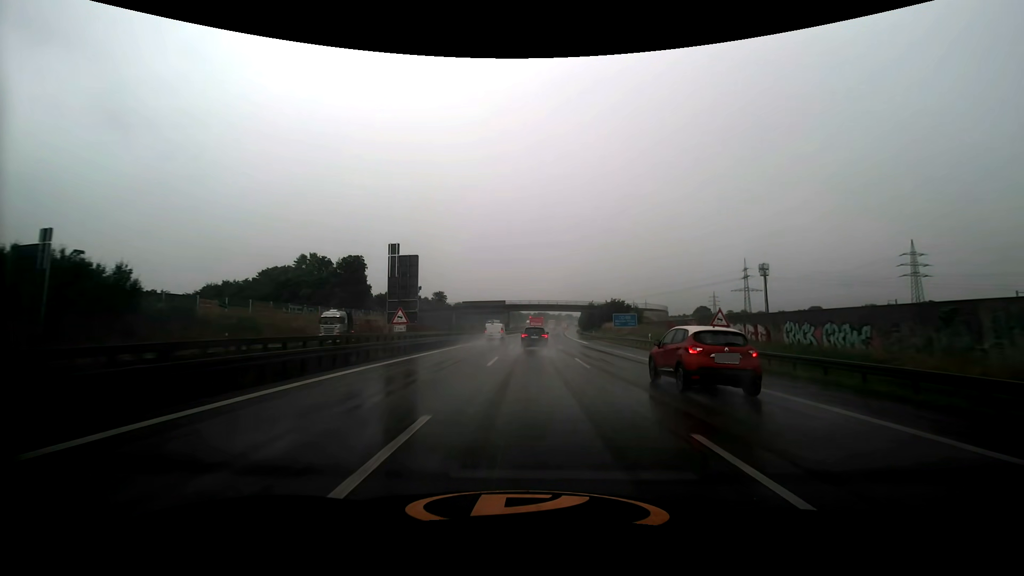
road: motorway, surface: asphalt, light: Day
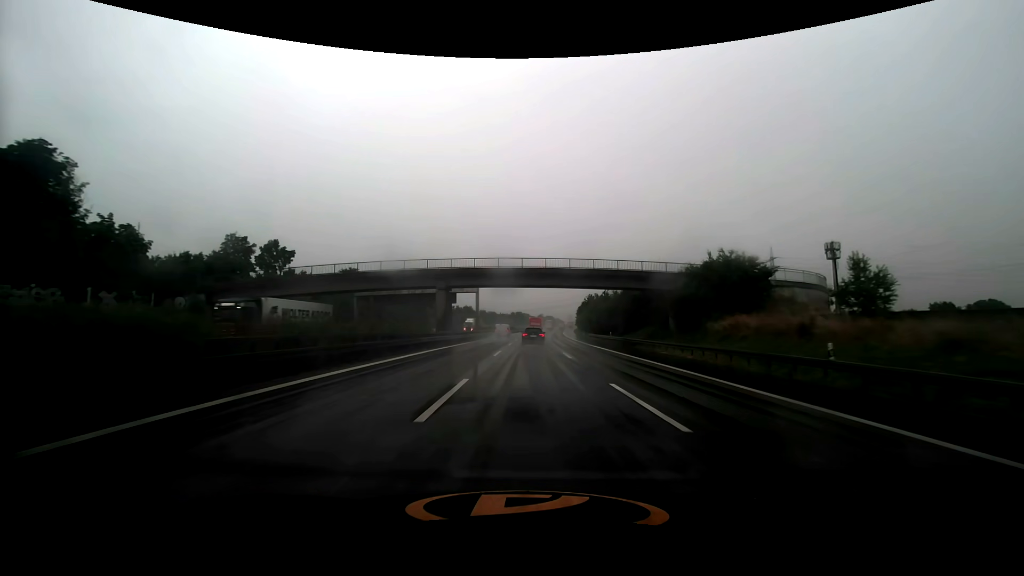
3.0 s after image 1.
(+1.3, +76.8) m; +2°
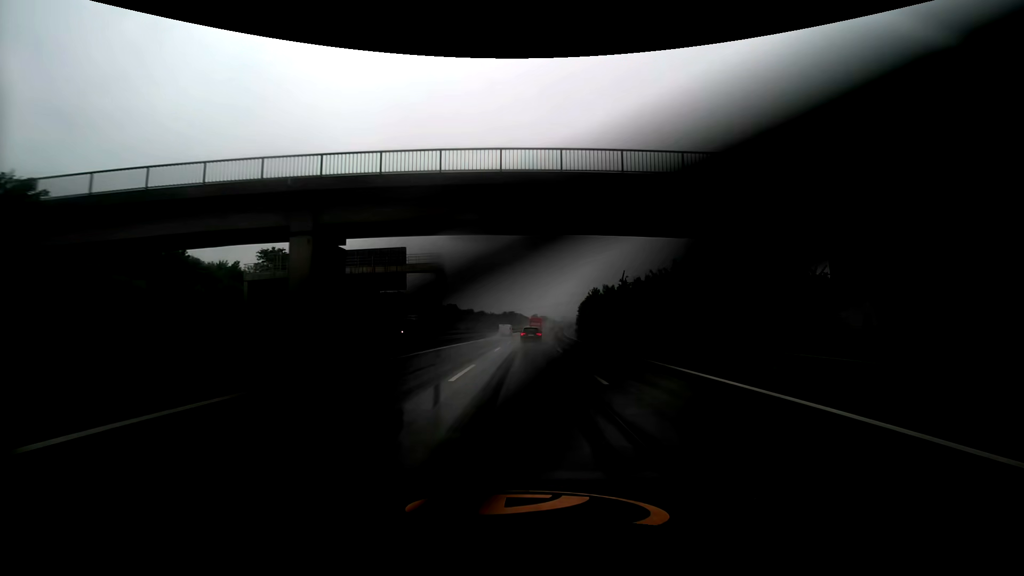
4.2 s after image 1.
(+0.3, +30.4) m; +1°
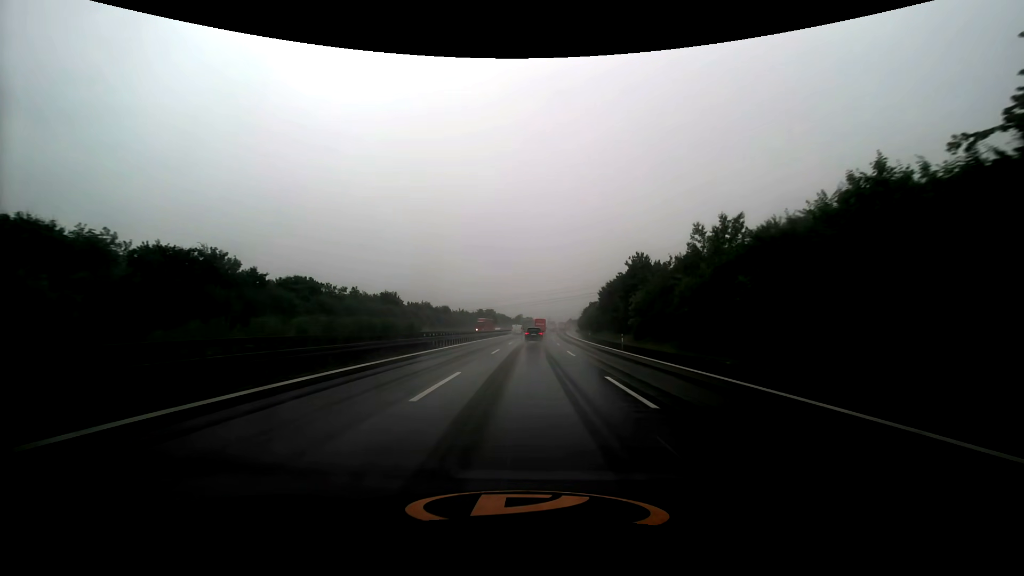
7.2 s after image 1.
(+0.7, +76.2) m; +2°
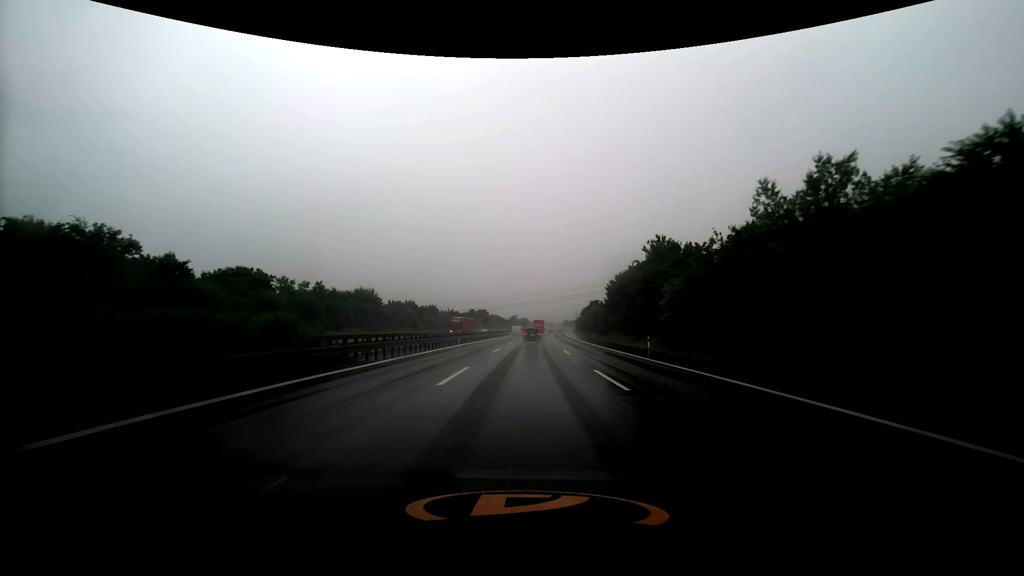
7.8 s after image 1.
(+0.1, +15.4) m; +1°
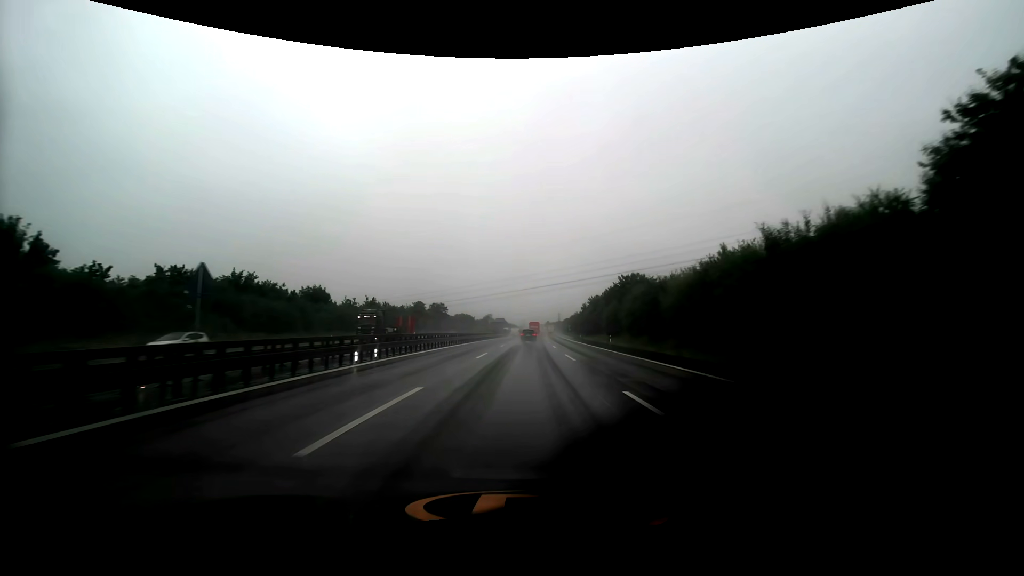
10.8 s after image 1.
(+1.7, +78.8) m; +2°
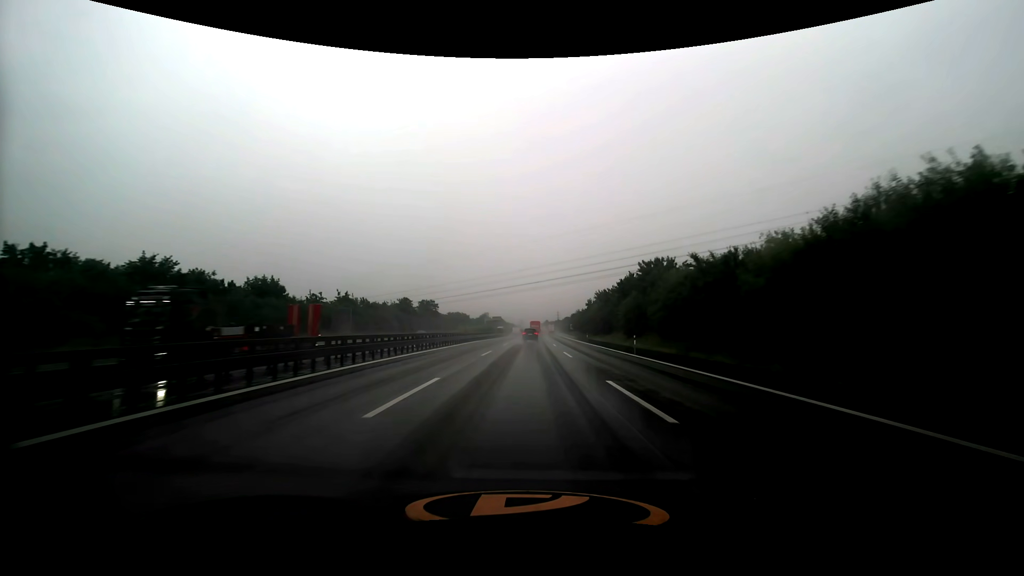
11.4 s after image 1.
(+0.1, +16.0) m; 0°
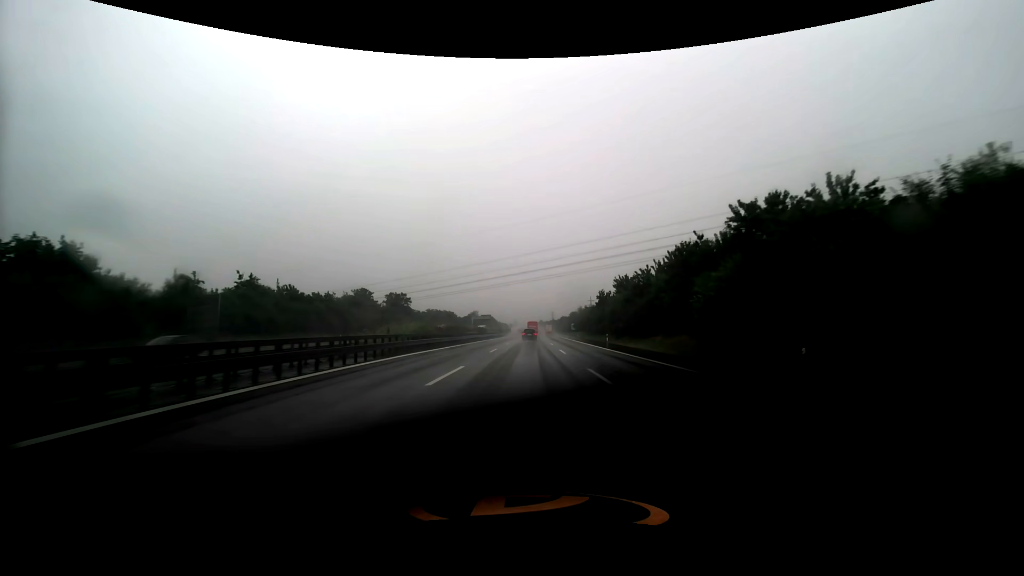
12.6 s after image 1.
(+0.2, +31.8) m; +1°
(0, +10) (0, +20) (0, +30) (0, +40) (0, +50) (+1, +60) (+1, +70) (+1, +80) (+1, +90) (+2, +100) m
